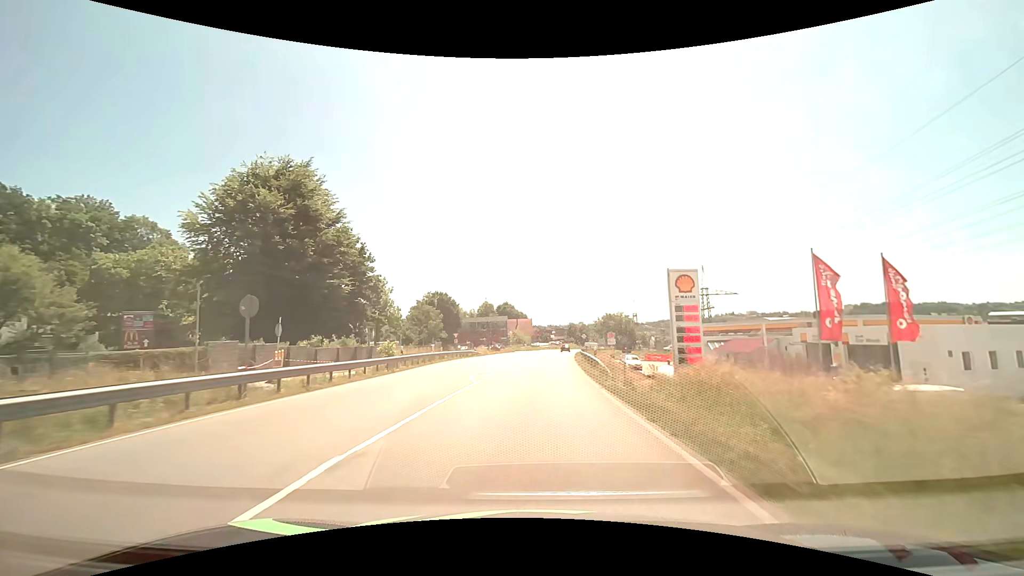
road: primary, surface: asphalt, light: Day
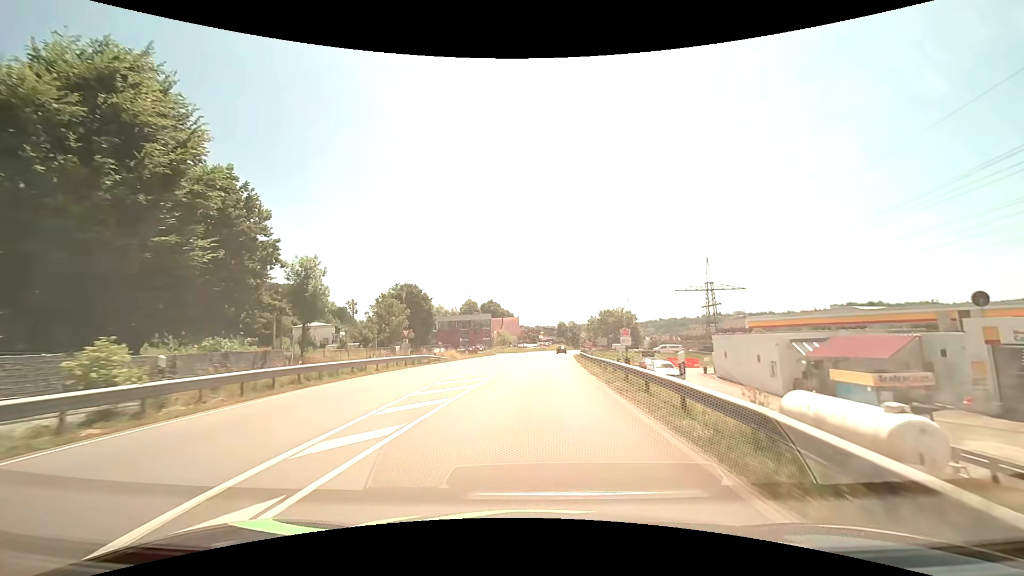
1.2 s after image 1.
(+0.2, +18.2) m; +1°
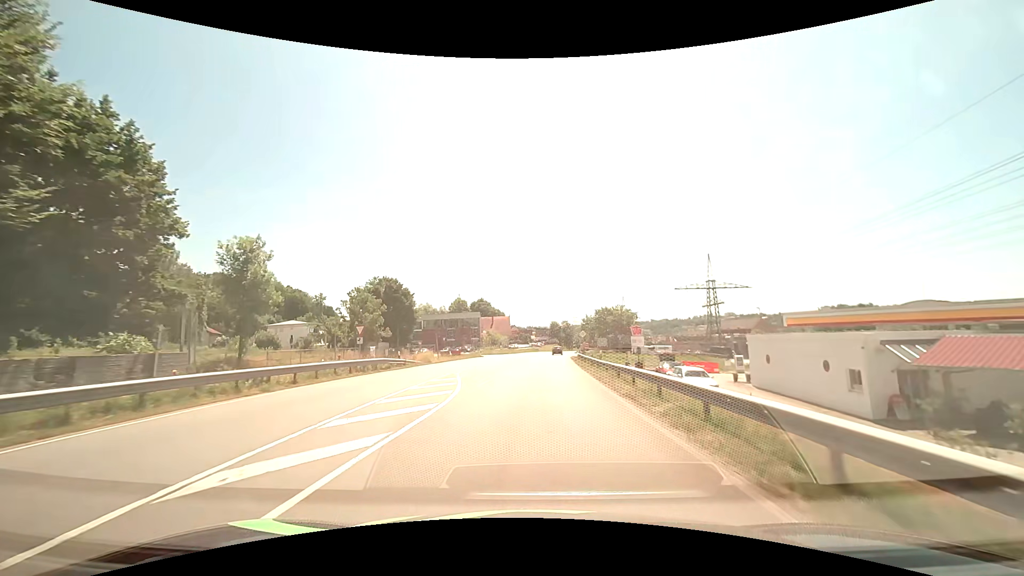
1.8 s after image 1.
(+0.1, +9.0) m; +1°
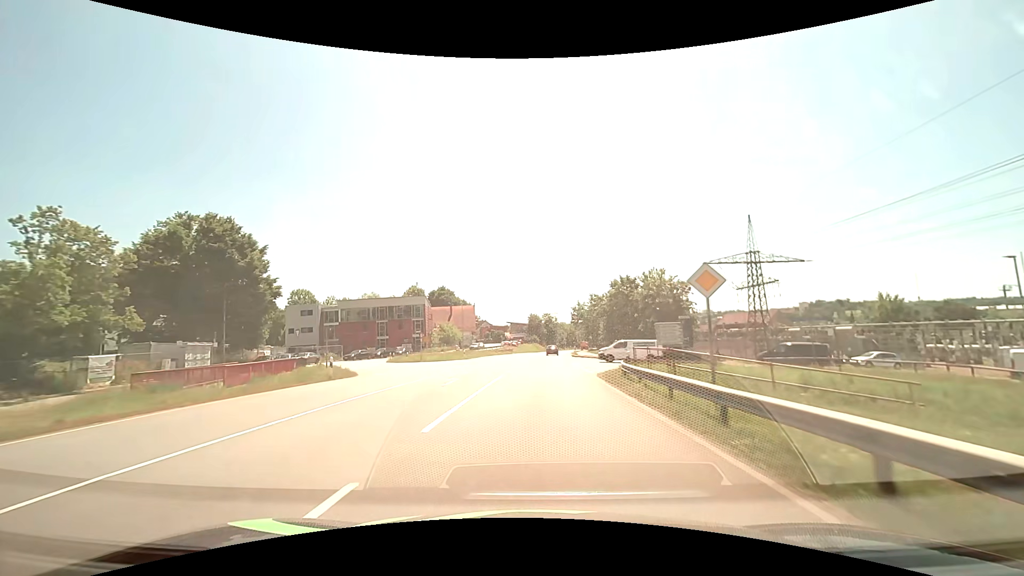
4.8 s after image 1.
(+1.2, +44.6) m; +3°
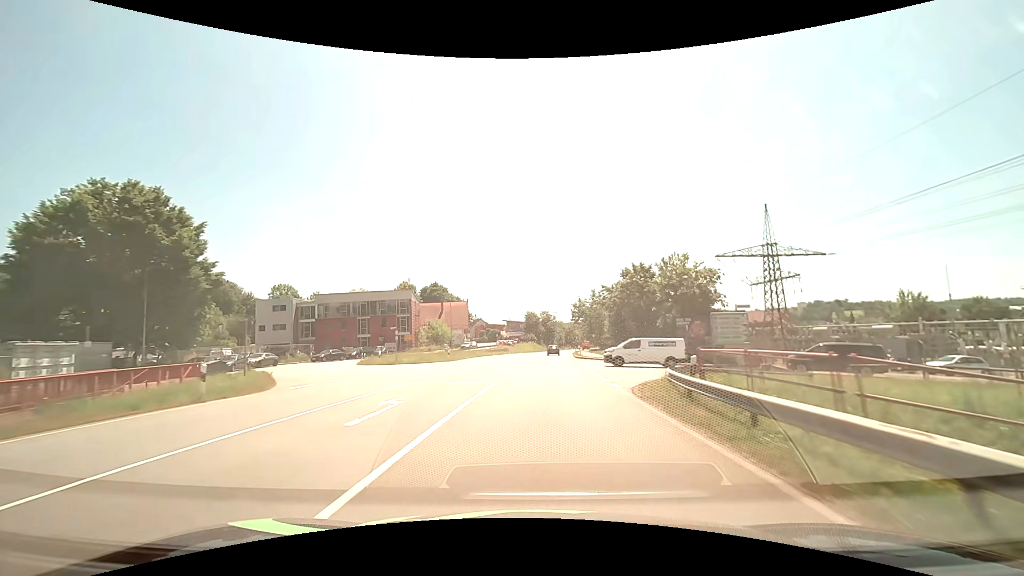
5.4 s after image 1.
(0.0, +8.8) m; 0°
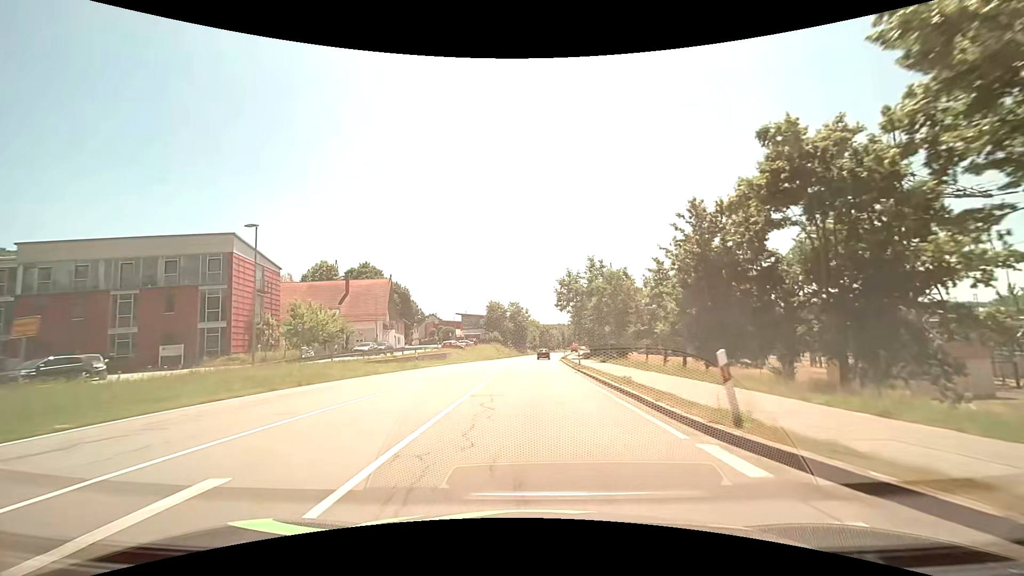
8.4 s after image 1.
(+1.3, +43.8) m; +3°
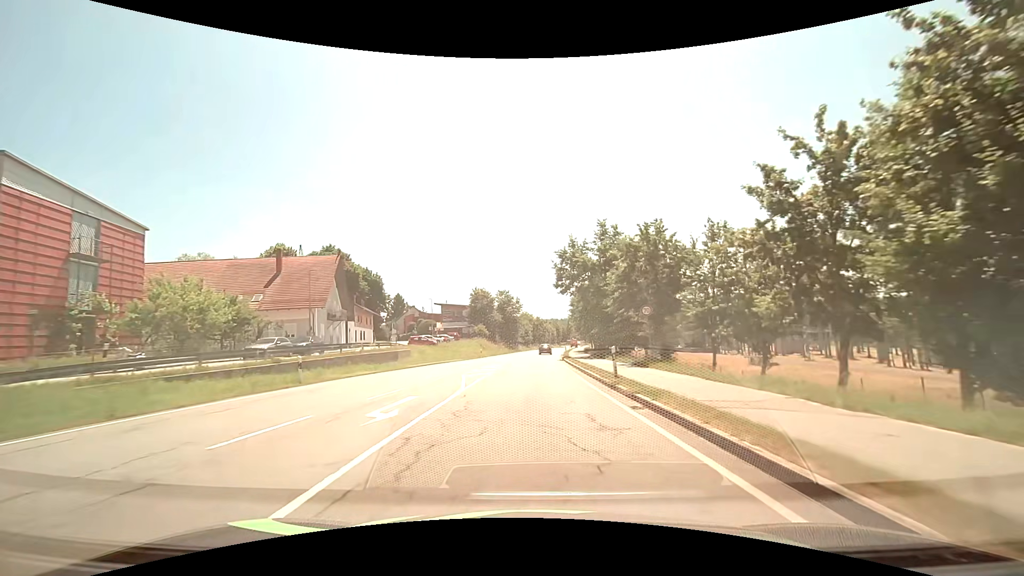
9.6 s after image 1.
(+0.1, +17.4) m; +1°
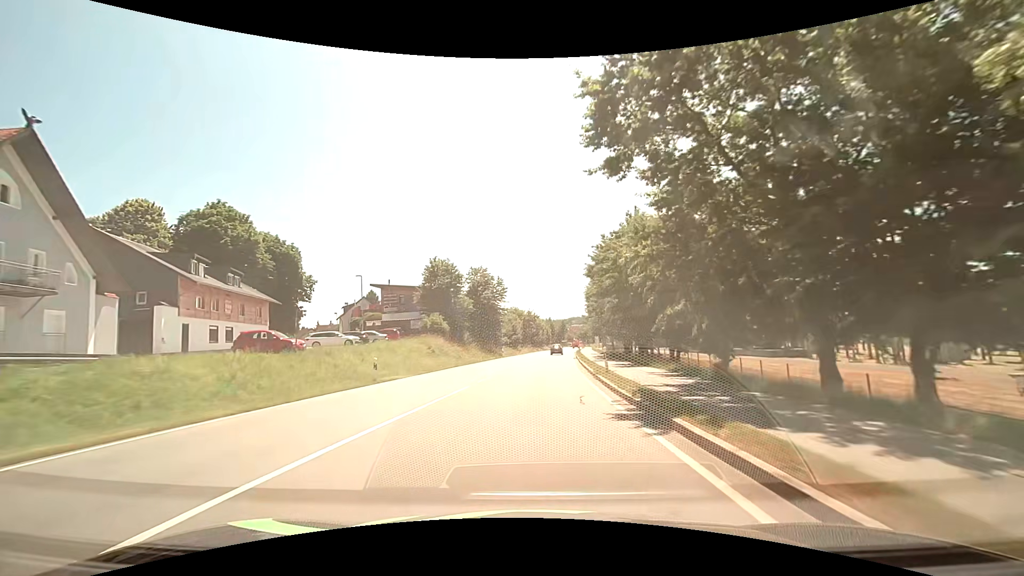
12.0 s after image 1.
(+0.3, +35.6) m; +1°
(0, +10) (0, +20) (+1, +30) (+1, +40) (+2, +50) (+3, +60) (+4, +70) (+4, +80) (+5, +90) (+6, +100) m
